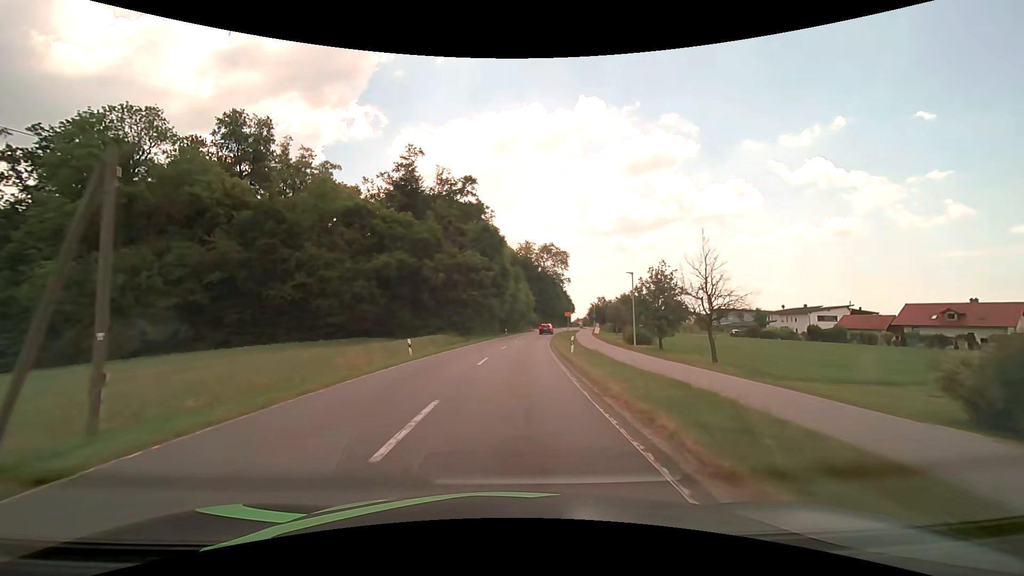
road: secondary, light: Day
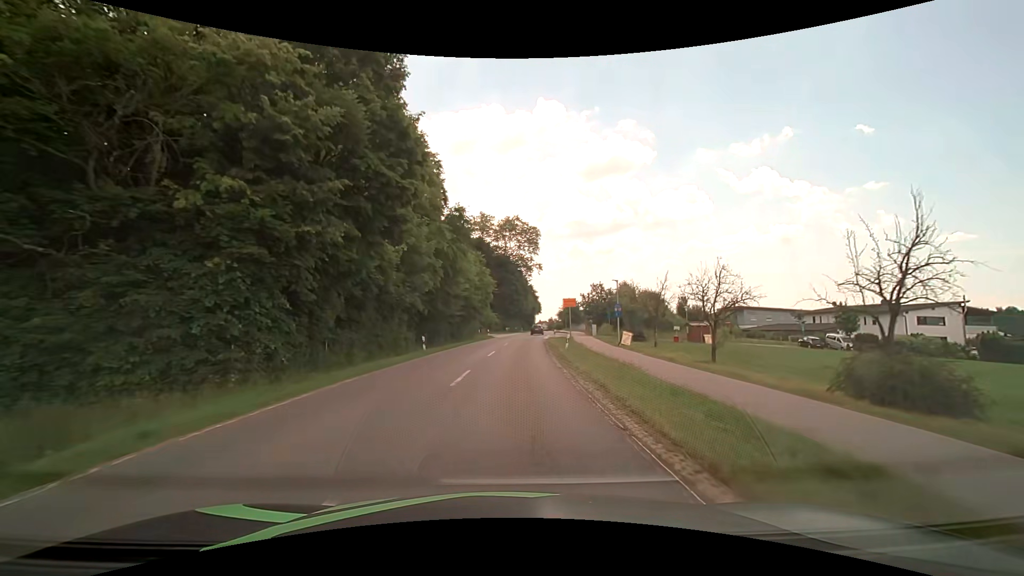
(+1.8, +41.5) m; +5°
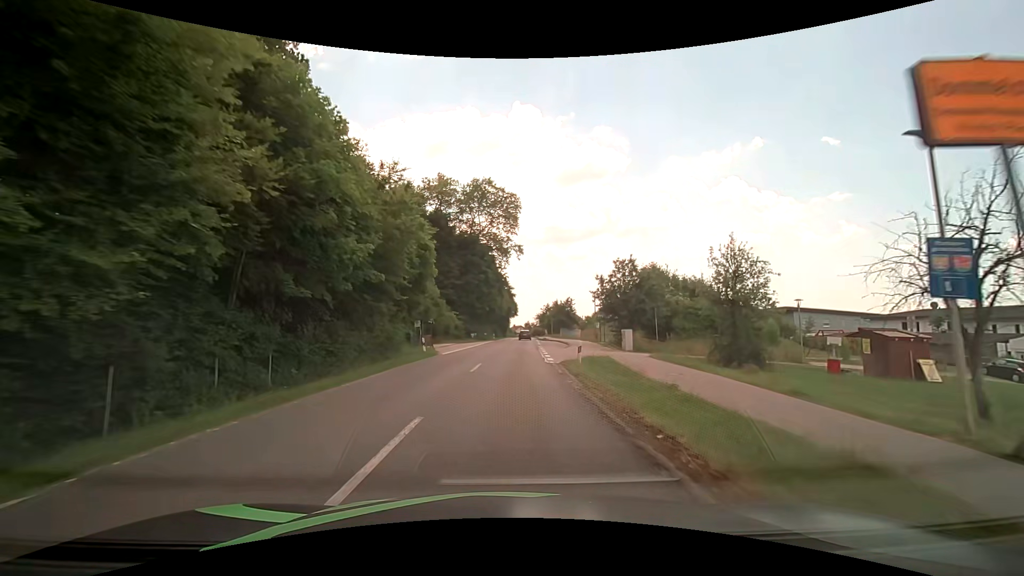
(+1.0, +31.1) m; +3°
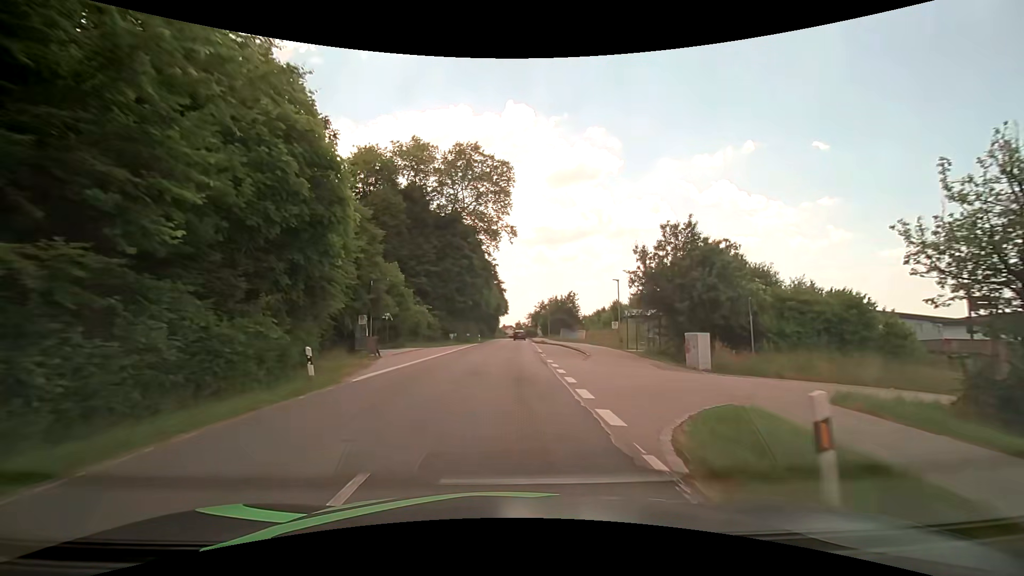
(+0.2, +15.3) m; +1°
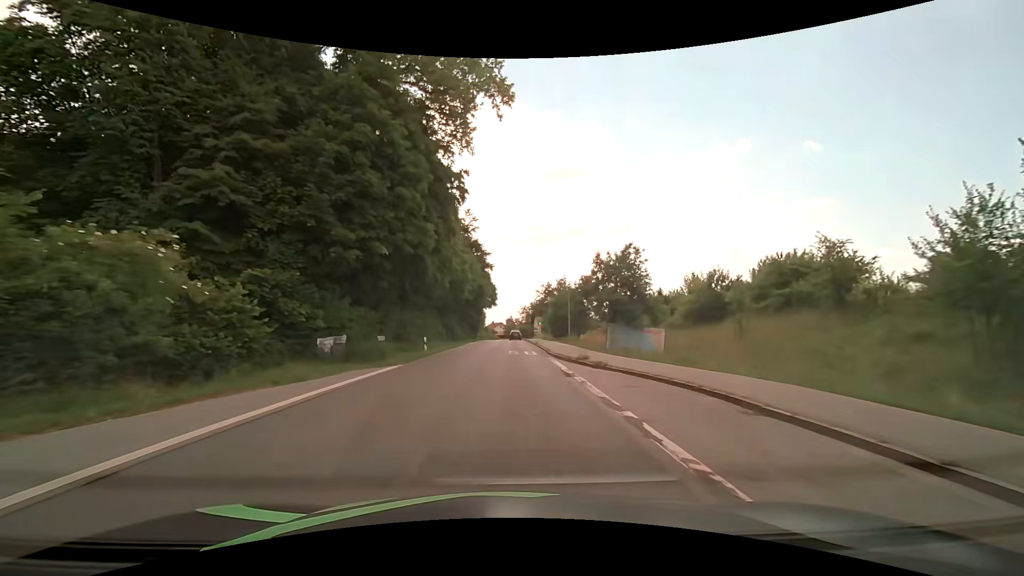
(+0.5, +38.1) m; +1°
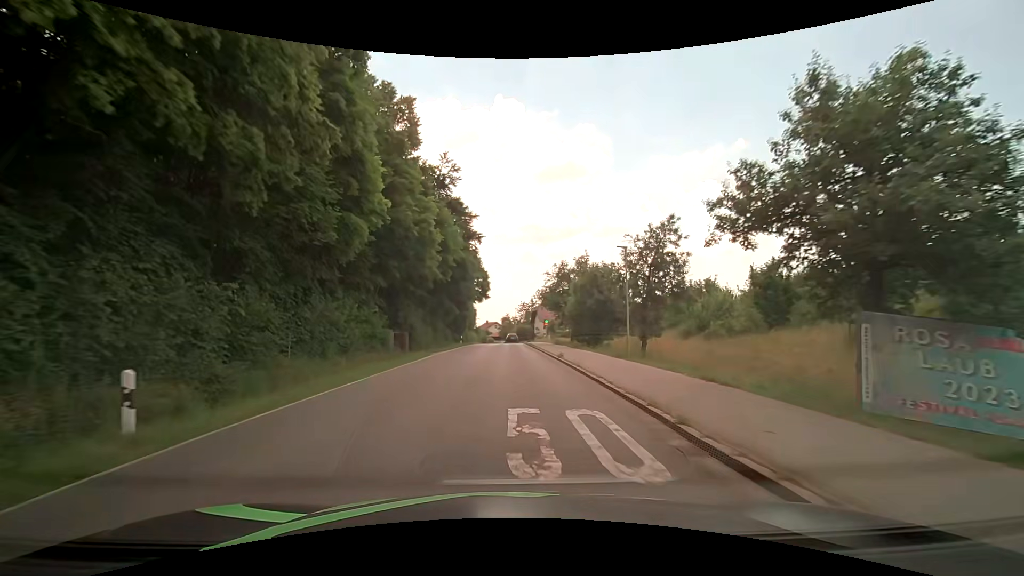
(+0.1, +22.9) m; +1°
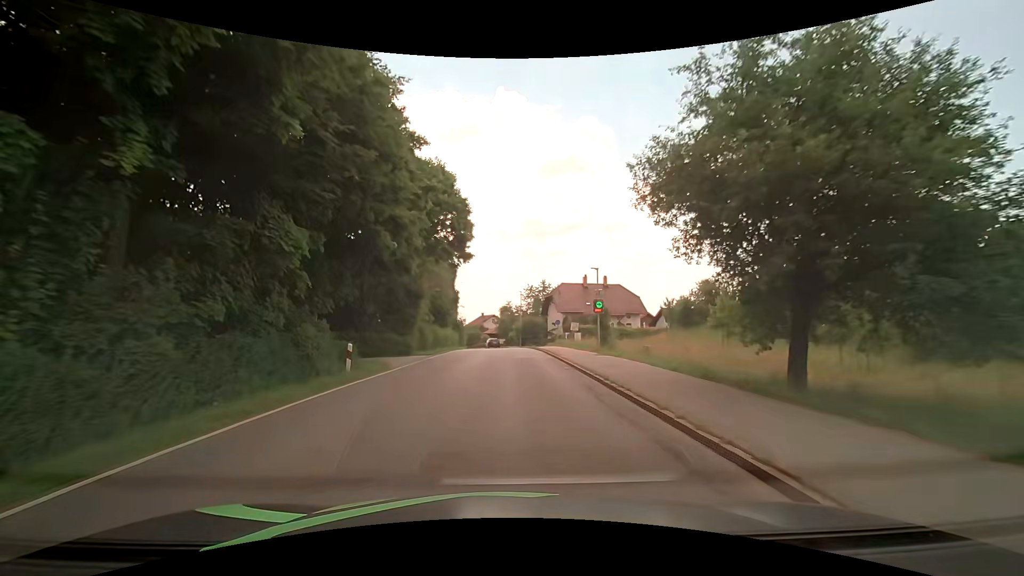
(-0.5, +38.3) m; 0°
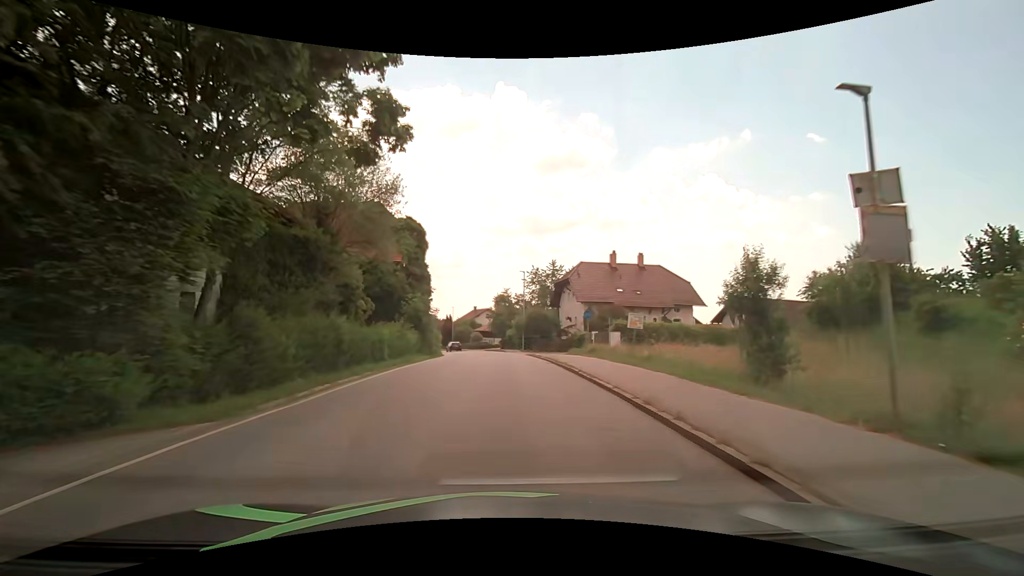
(0.0, +23.1) m; 0°
(0, +10) (0, +20) (0, +30) (-1, +40) (-2, +50) (-3, +60) (-6, +70) (-8, +79) (-11, +89) (-14, +98) m
